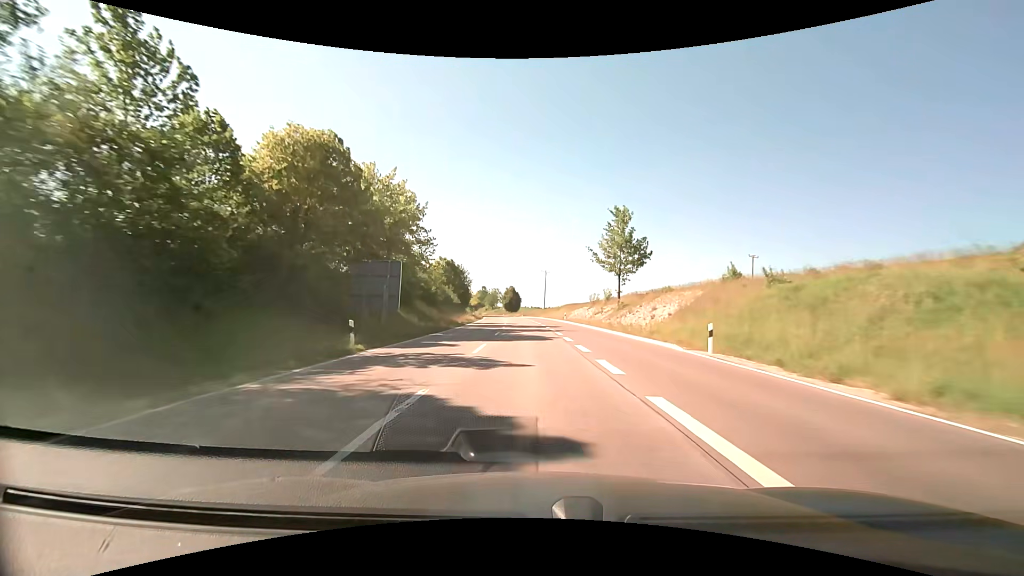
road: primary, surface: asphalt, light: Day
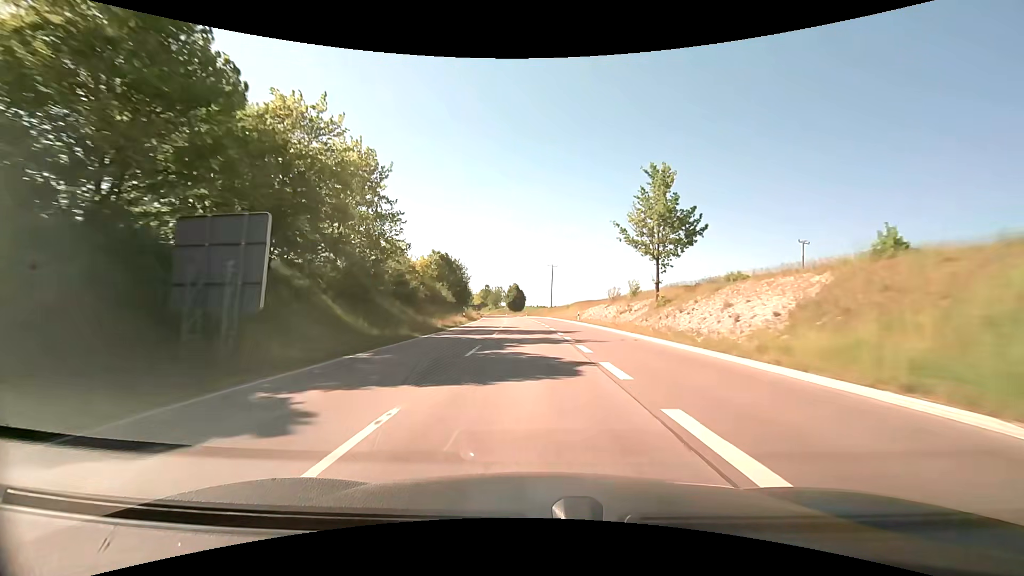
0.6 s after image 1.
(0.0, +13.3) m; 0°
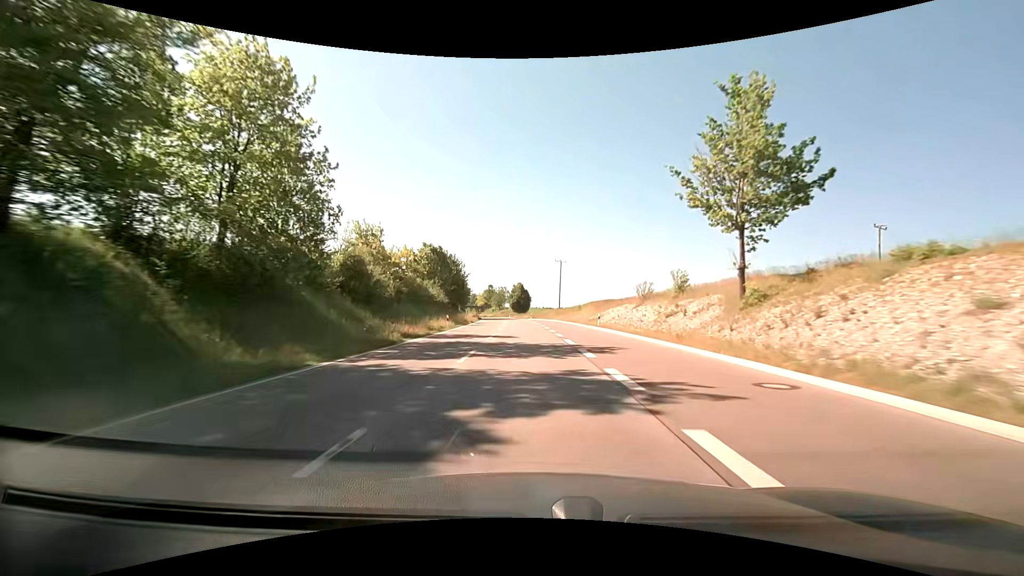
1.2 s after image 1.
(-0.1, +13.2) m; -1°
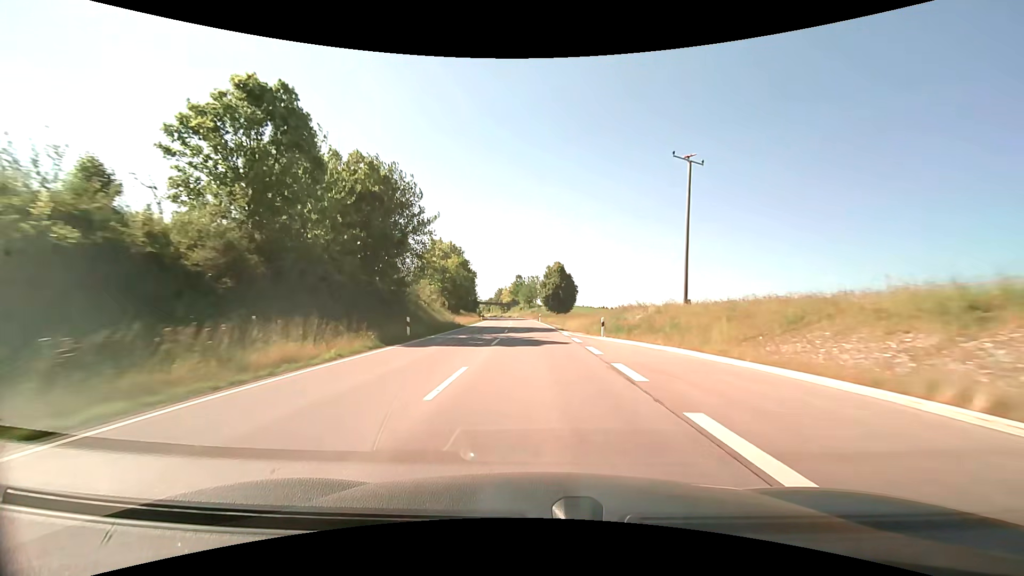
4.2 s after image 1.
(-2.3, +65.7) m; -4°
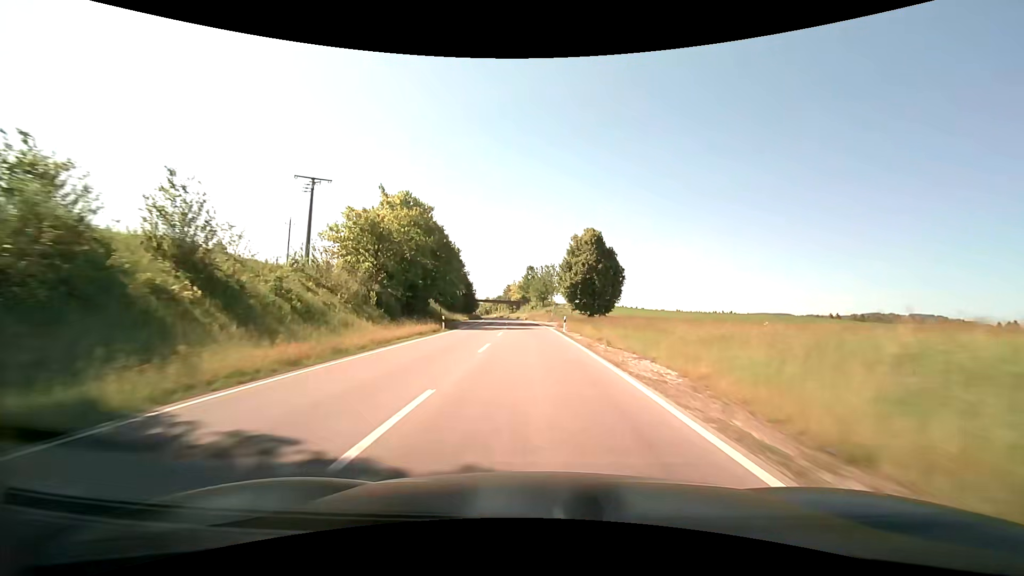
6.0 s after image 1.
(-0.5, +39.3) m; -2°
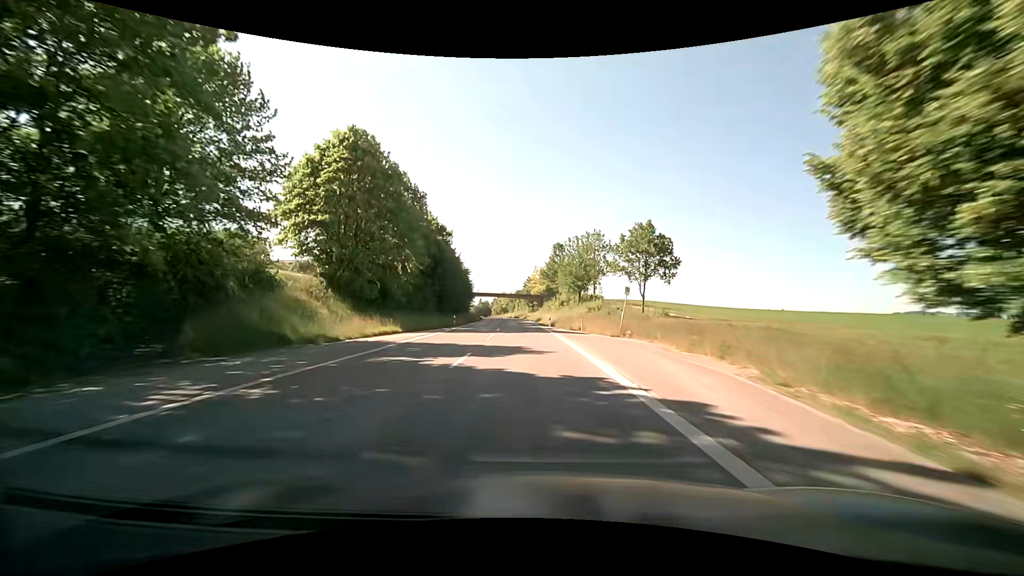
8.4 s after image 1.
(-1.4, +52.2) m; -3°
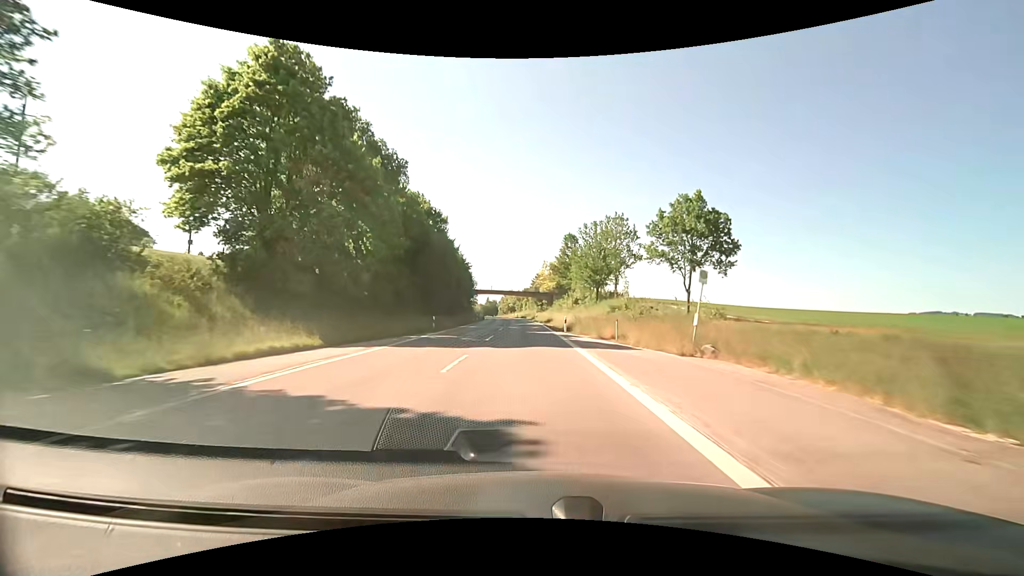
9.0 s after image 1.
(-0.1, +13.1) m; -1°
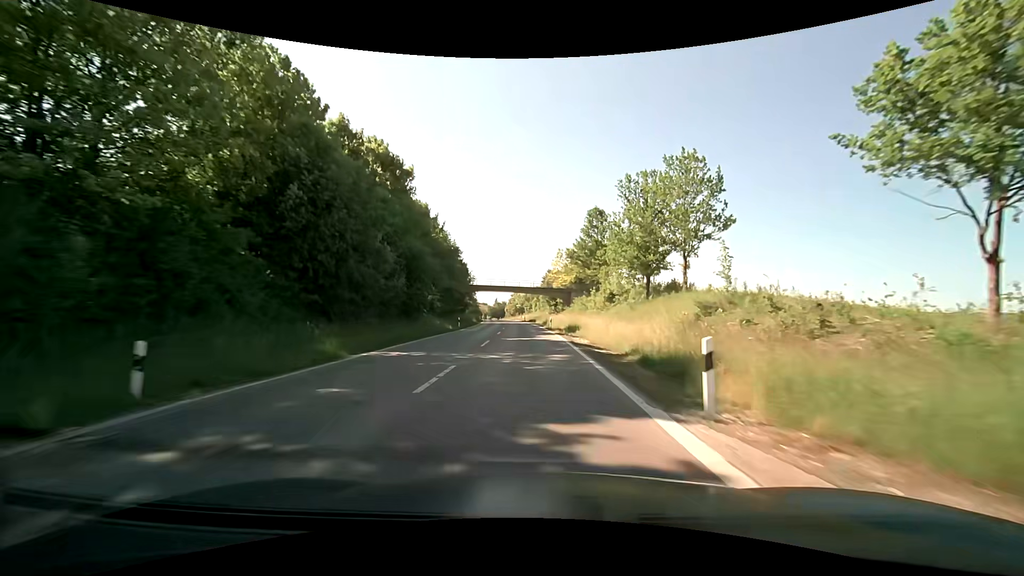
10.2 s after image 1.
(0.0, +26.2) m; -1°
(0, +10) (0, +20) (0, +30) (0, +40) (-1, +50) (-1, +60) (-2, +70) (-3, +80) (-3, +90) (-4, +100) m
